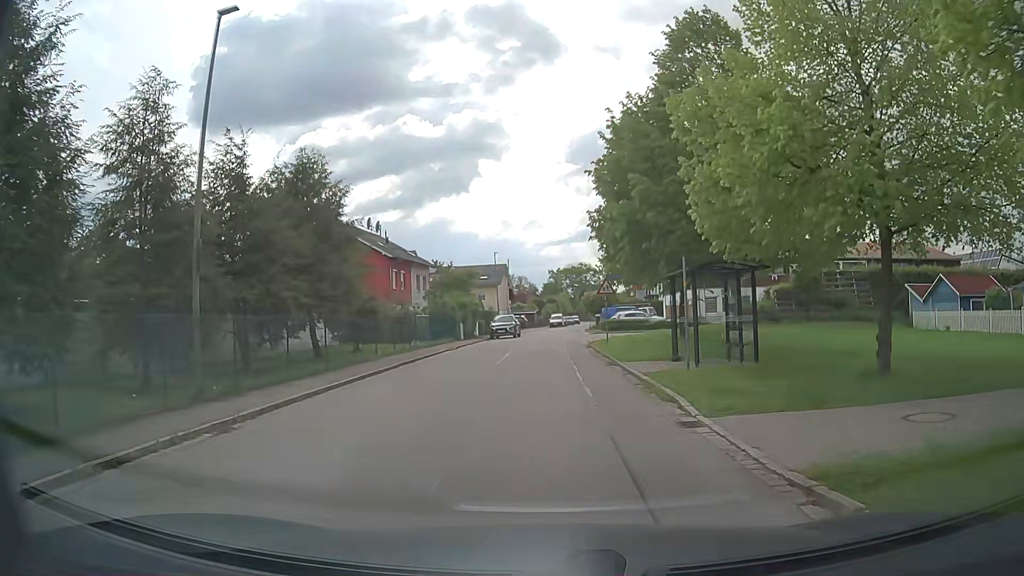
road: residential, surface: asphalt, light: Day
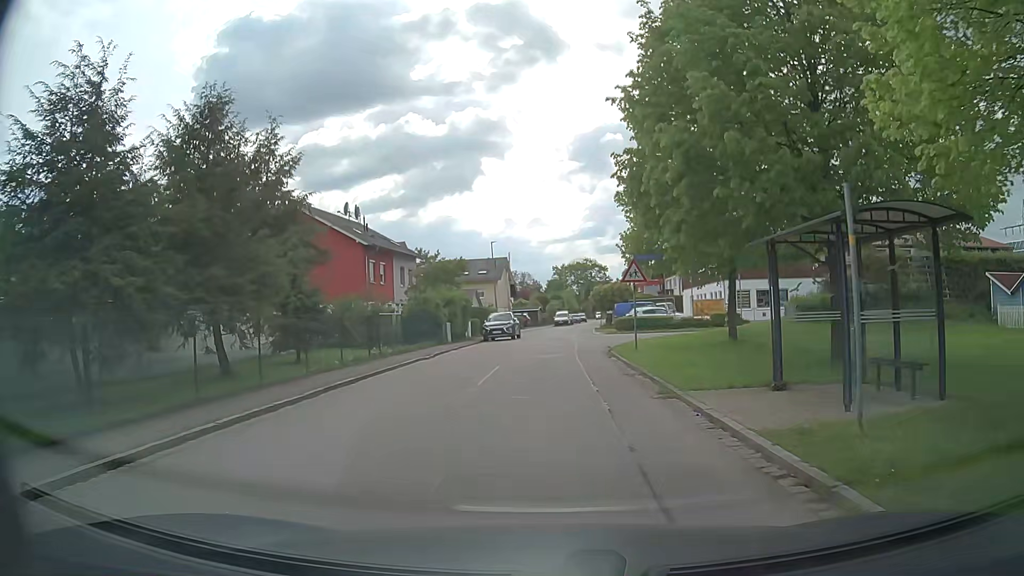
(0.0, +7.9) m; -1°
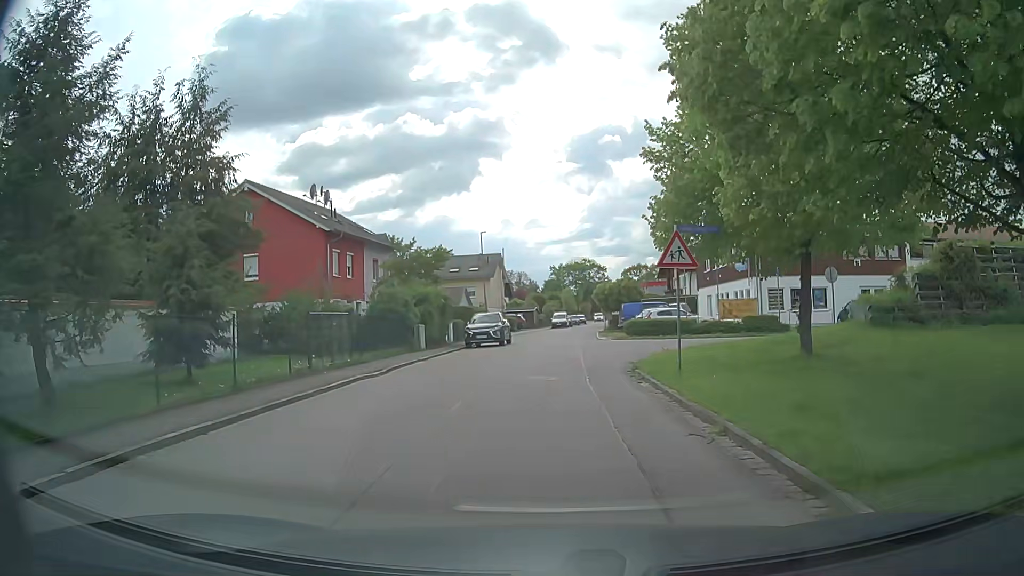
(0.0, +7.2) m; 0°
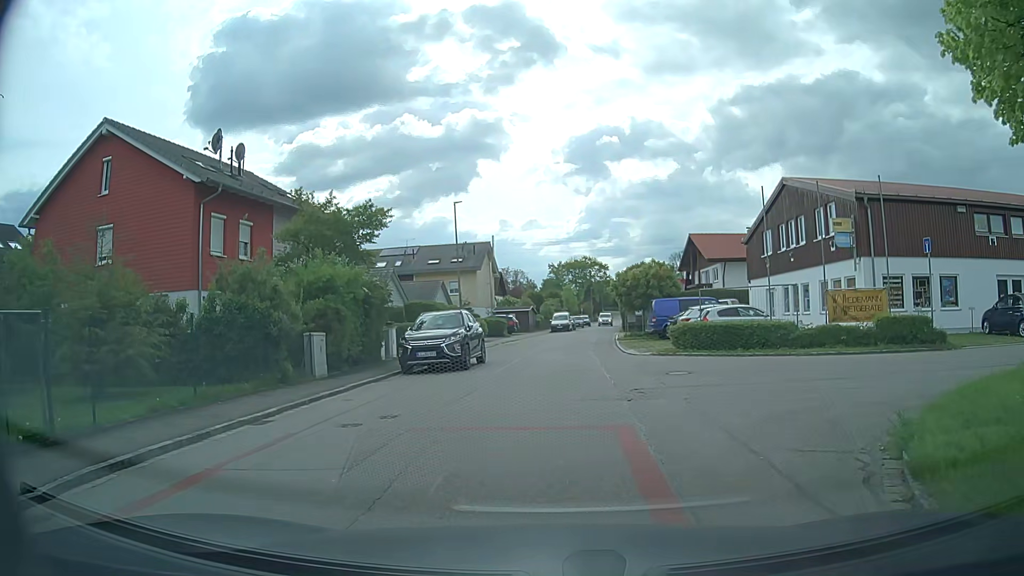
(0.0, +13.9) m; -1°
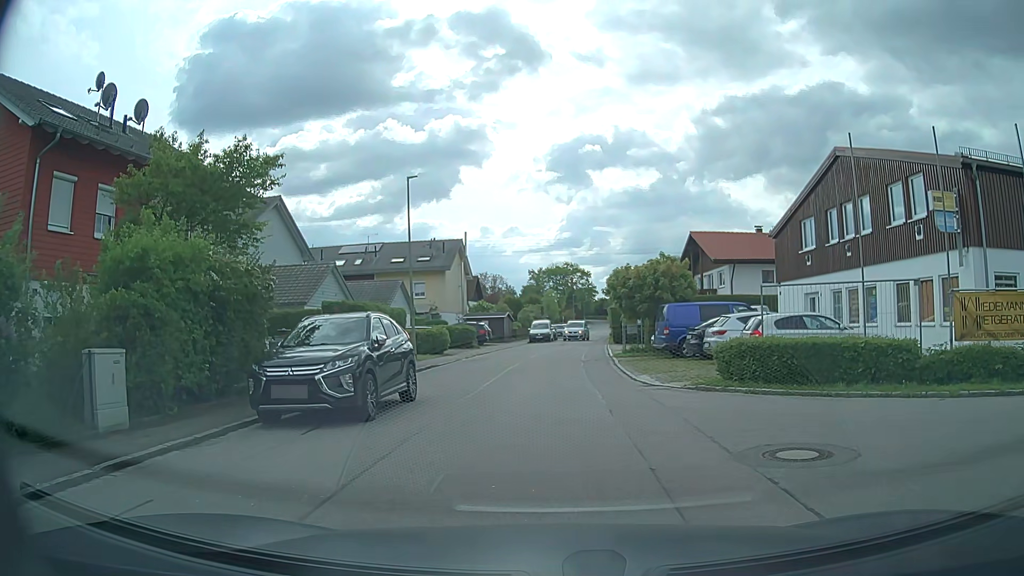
(+0.3, +8.4) m; +2°
